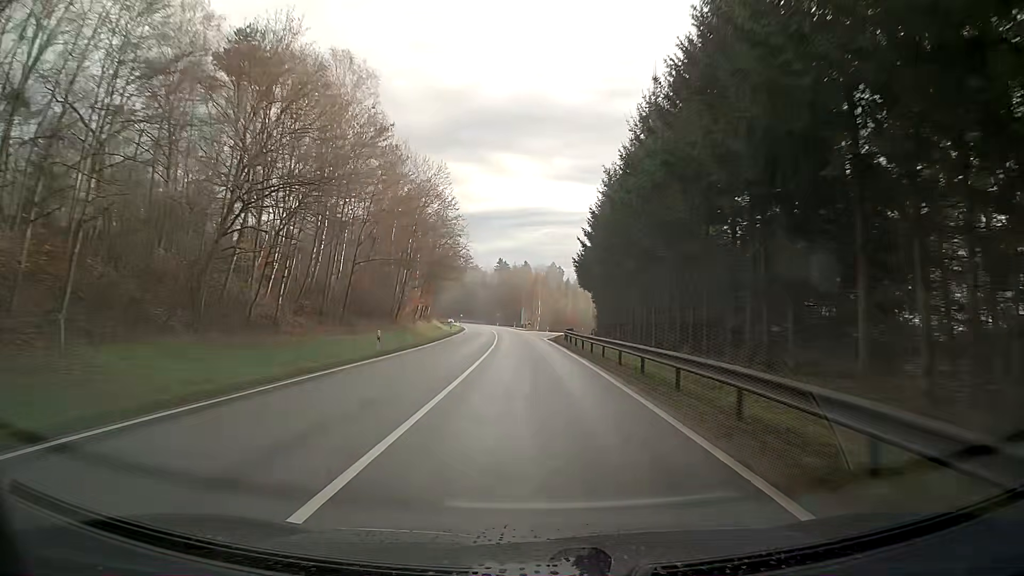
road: secondary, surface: asphalt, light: Day
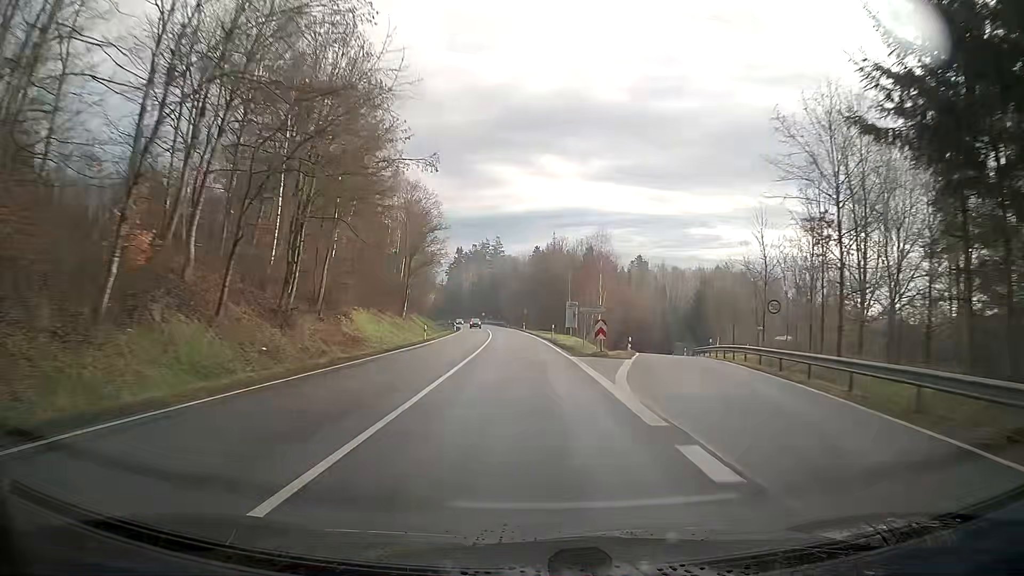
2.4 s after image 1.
(-1.5, +63.4) m; -3°
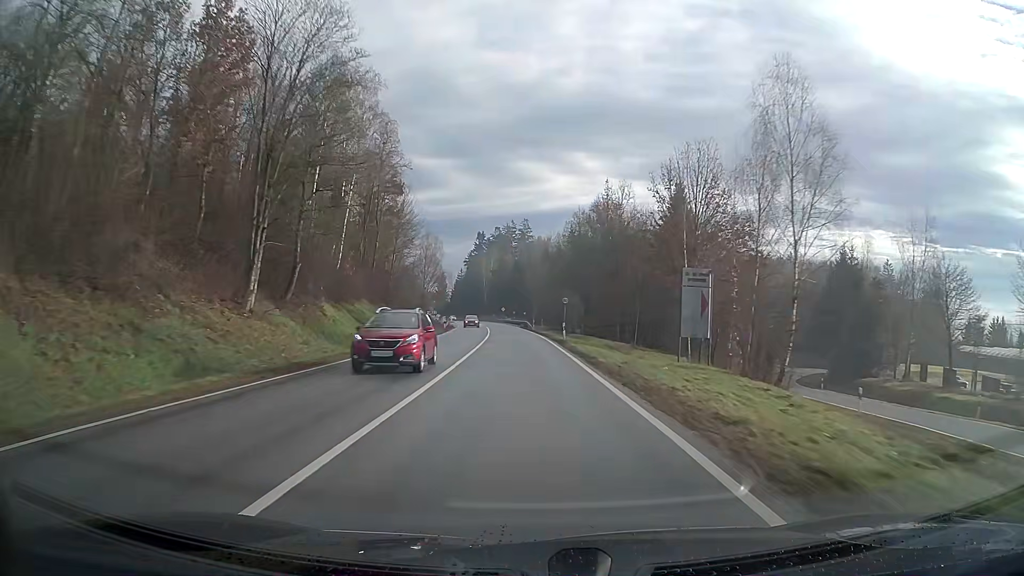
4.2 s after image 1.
(-1.2, +47.0) m; -3°
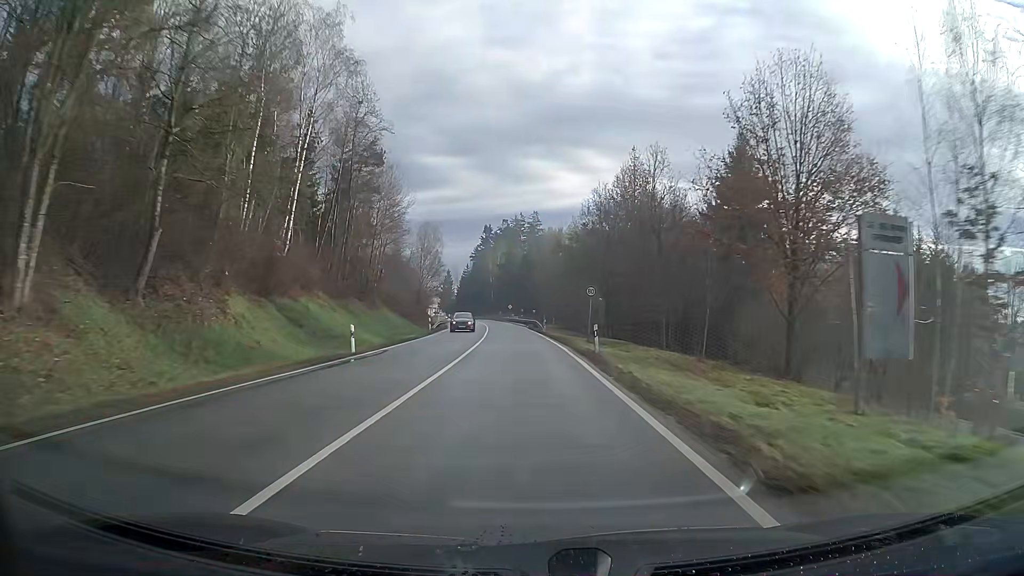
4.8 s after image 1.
(-0.1, +14.9) m; -1°
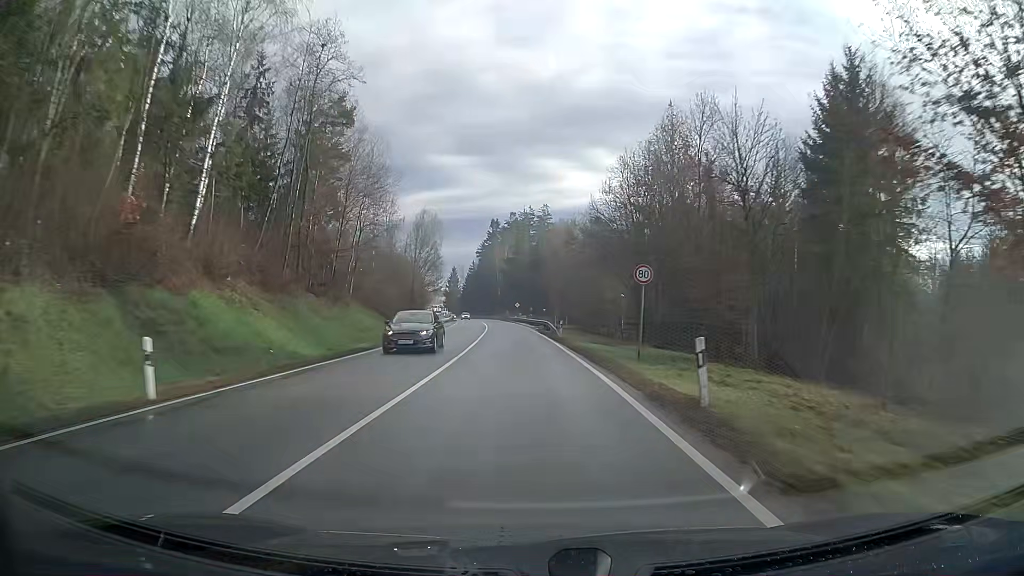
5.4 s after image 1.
(-0.1, +14.2) m; -1°
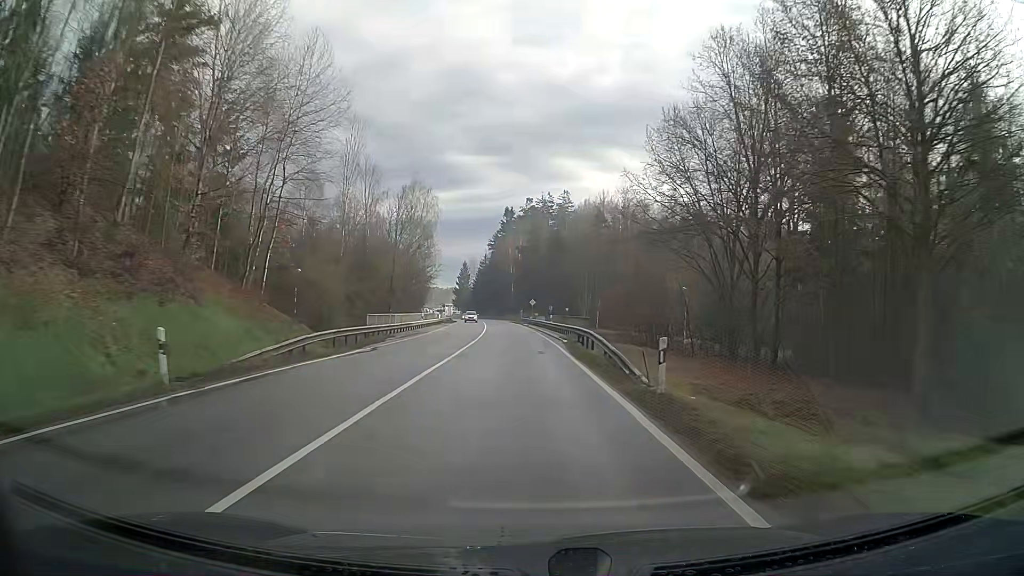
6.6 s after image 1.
(-0.2, +25.8) m; -1°
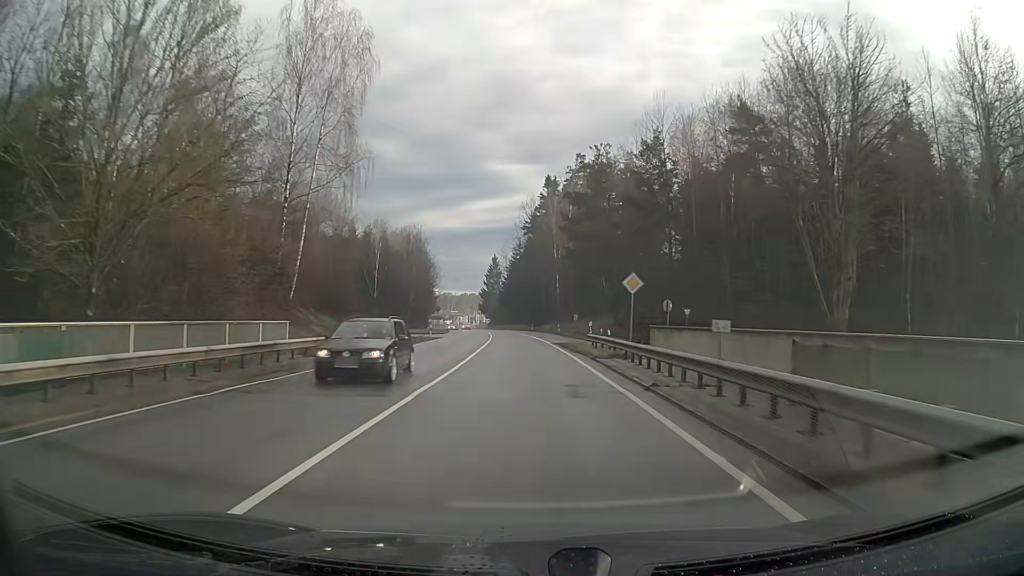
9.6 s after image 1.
(-2.2, +59.6) m; -4°
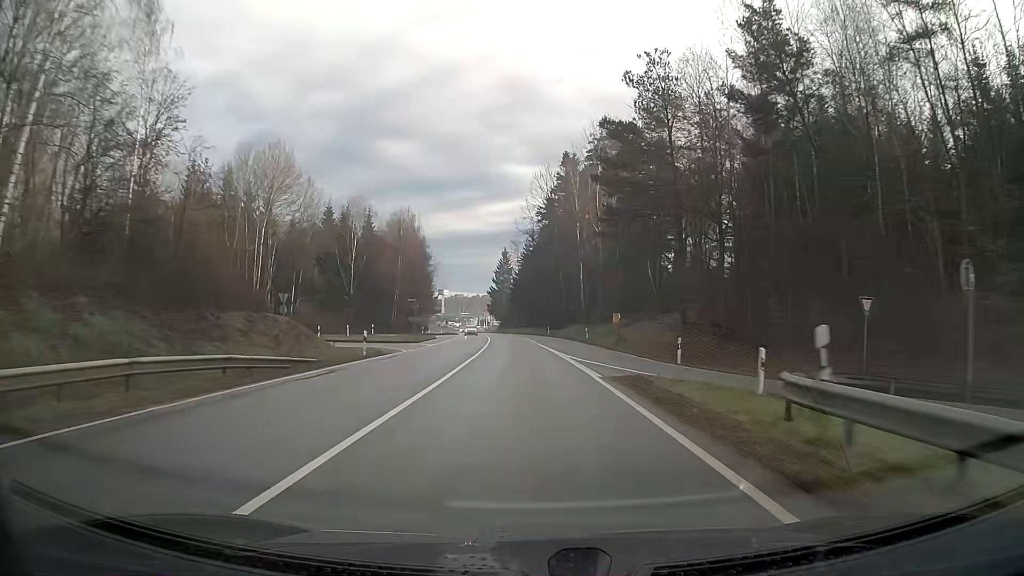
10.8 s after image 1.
(-0.1, +23.7) m; -1°
